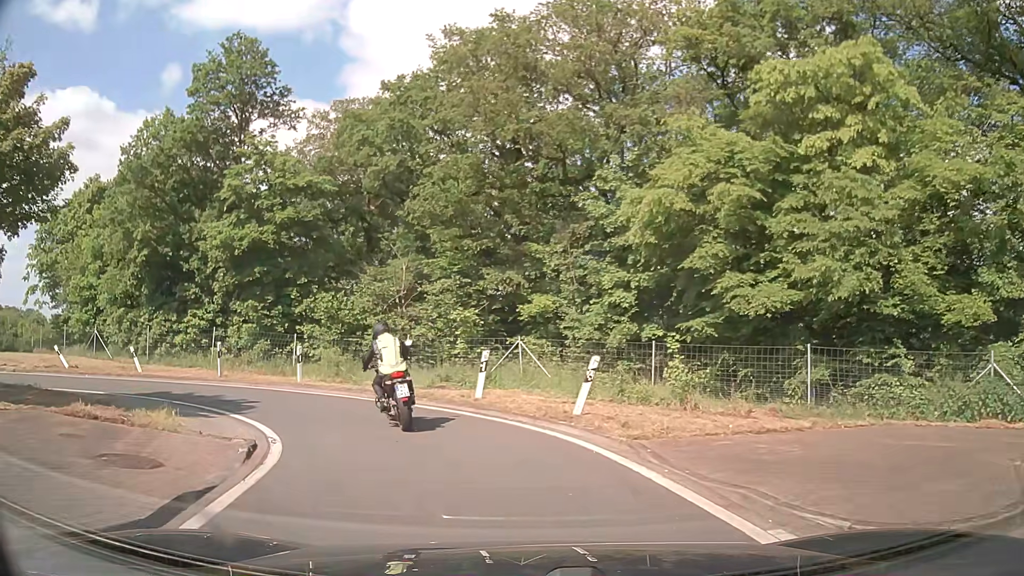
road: service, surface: asphalt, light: Day
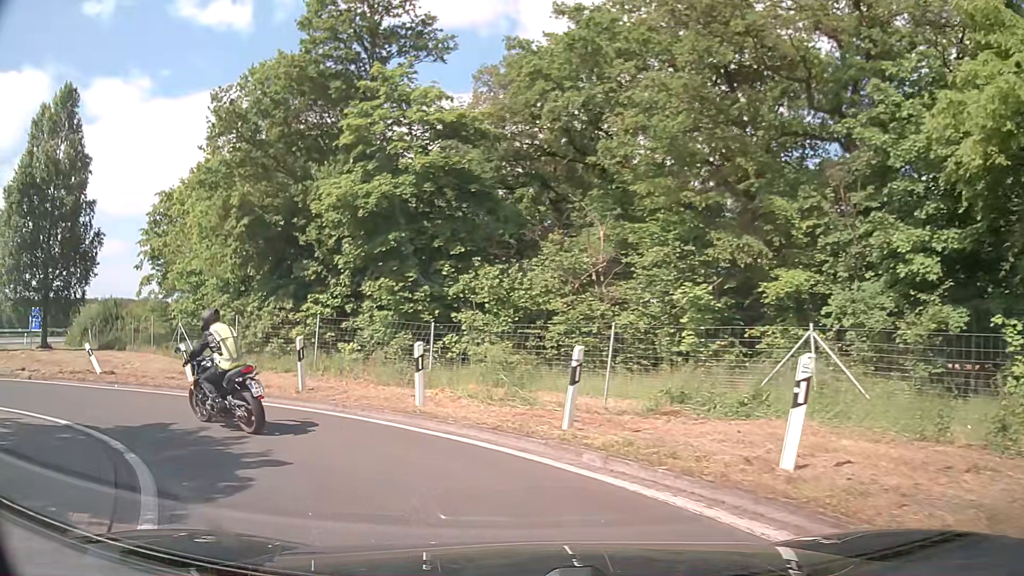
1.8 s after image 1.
(-1.1, +8.3) m; -17°
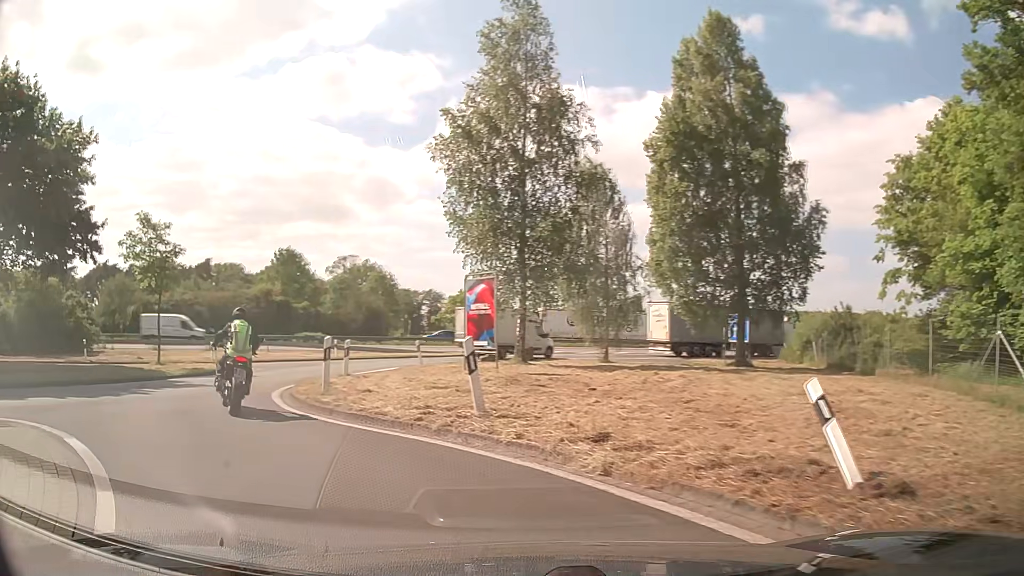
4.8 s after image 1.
(-6.2, +11.1) m; -61°
(-4, +9) (-8, +18) (-8, +28) (-6, +38) (0, +46) (+7, +52) (+16, +57) (+25, +61) (+35, +65) (+44, +68) m
